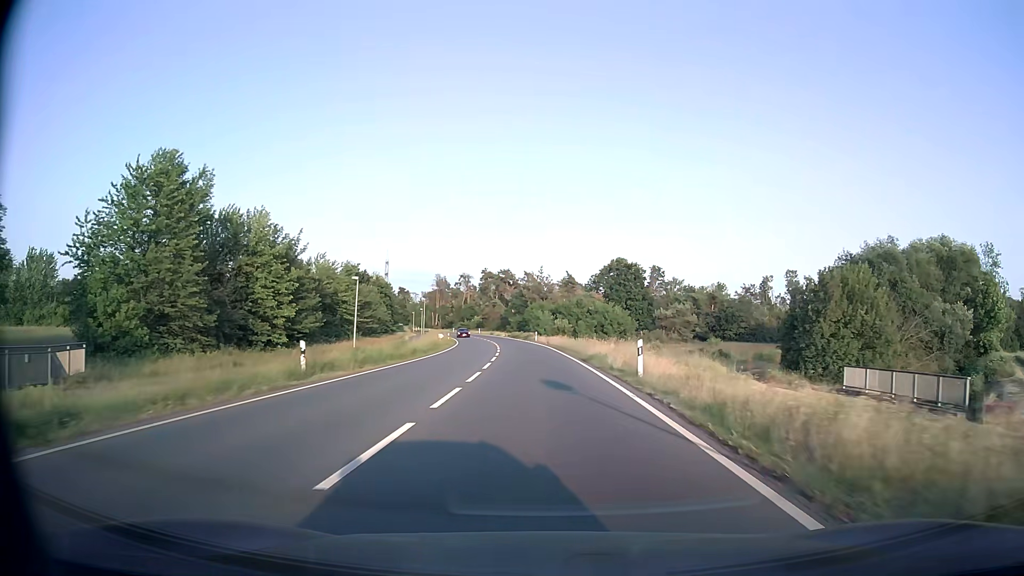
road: primary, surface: asphalt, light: Day
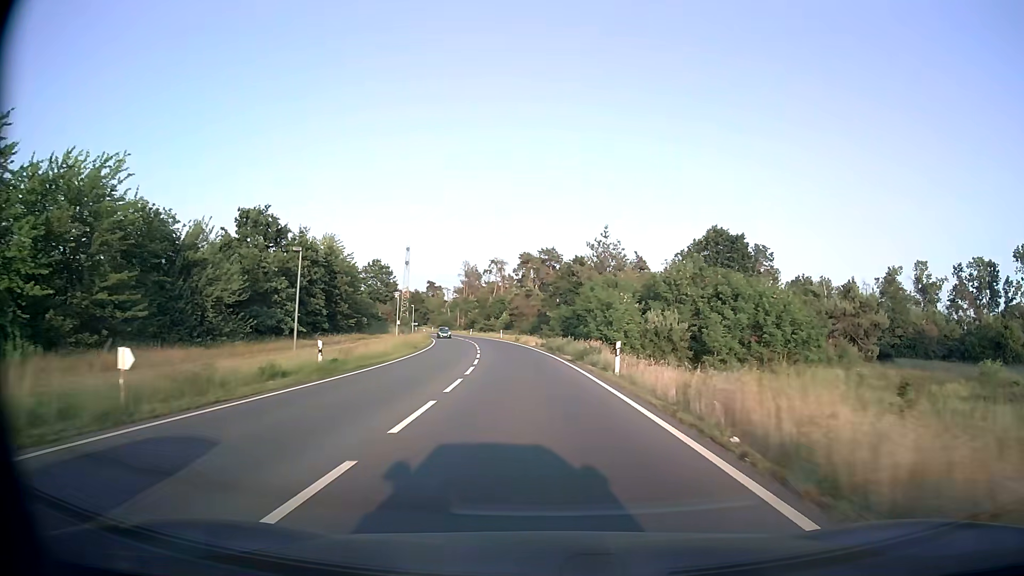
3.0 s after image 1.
(-1.5, +51.4) m; -4°
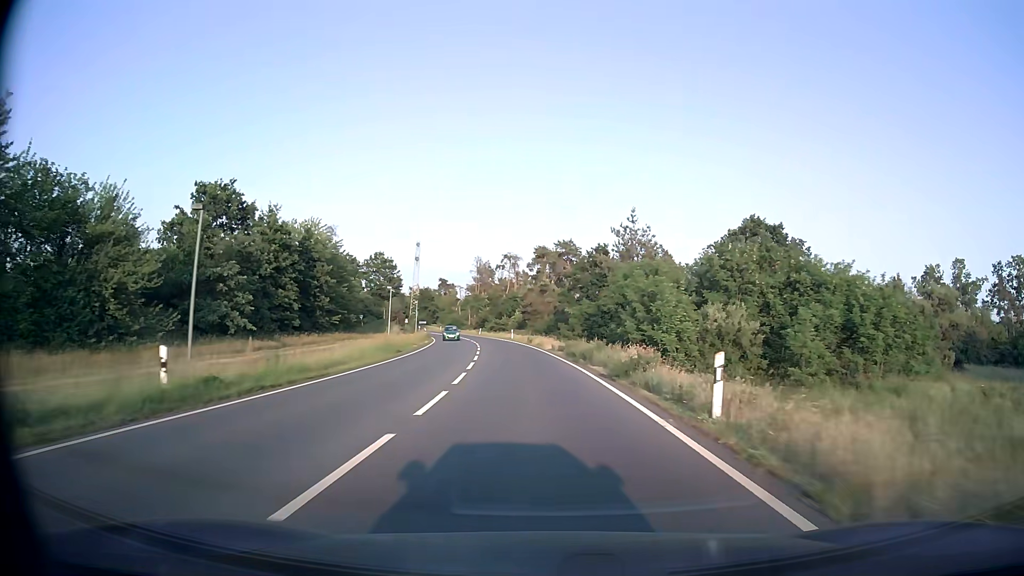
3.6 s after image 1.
(-0.1, +10.3) m; -1°
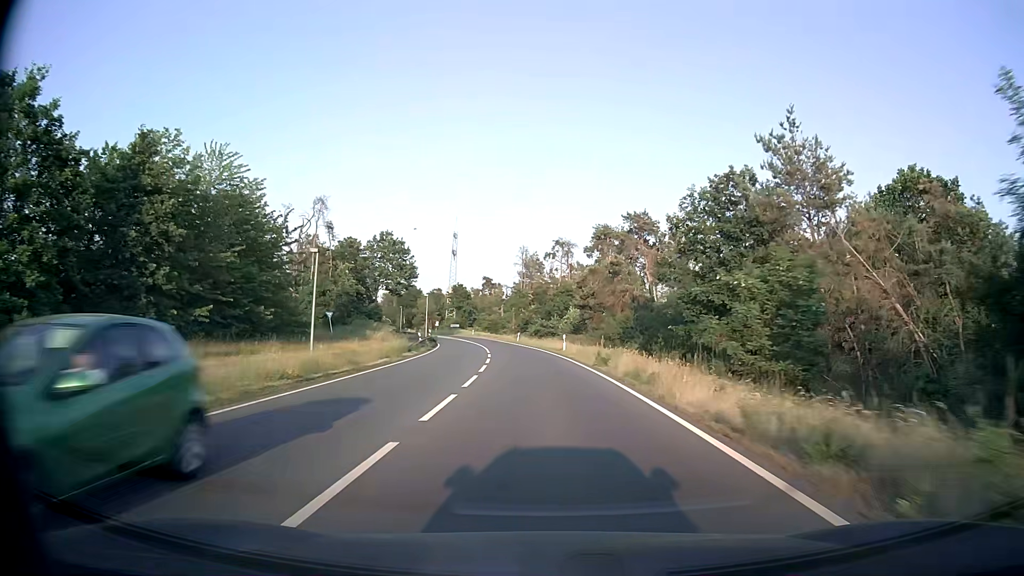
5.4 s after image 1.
(-1.3, +31.1) m; -4°
(0, +10) (0, +20) (-1, +30) (-2, +40) (-3, +50) (-4, +60) (-5, +70) (-7, +80) (-9, +89) (-12, +99) m
